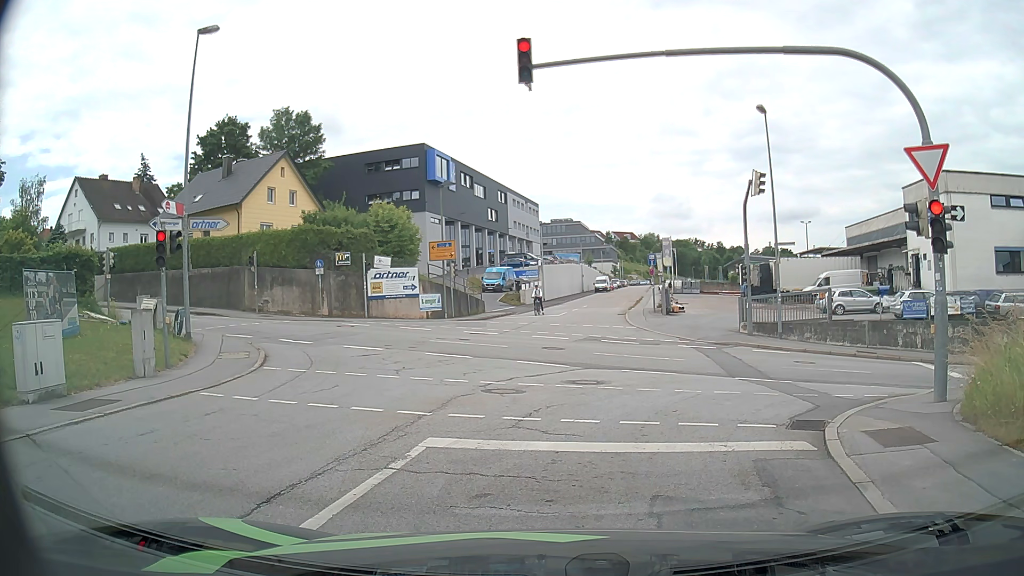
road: residential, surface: asphalt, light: Day
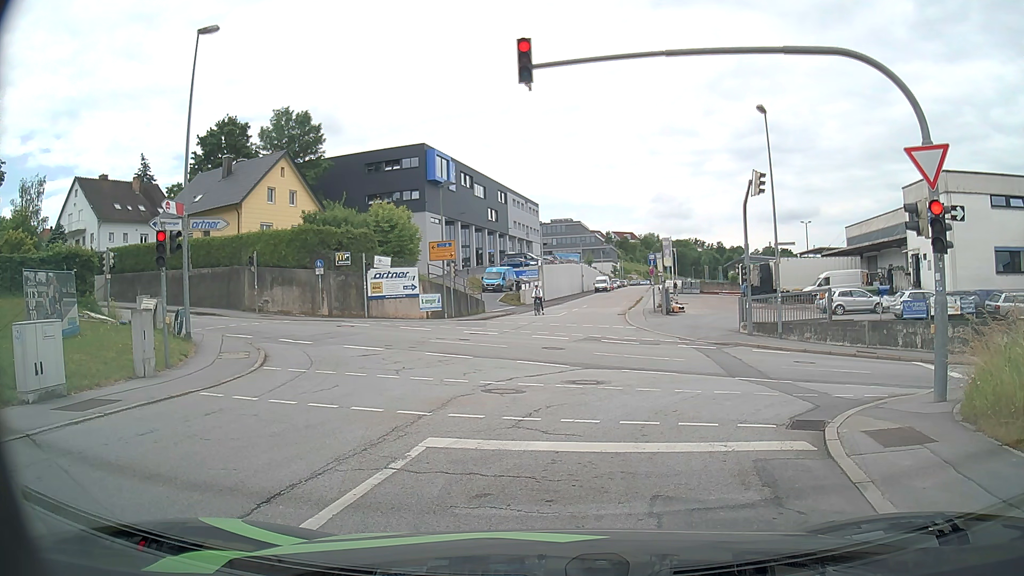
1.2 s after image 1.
(0.0, 0.0) m; 0°
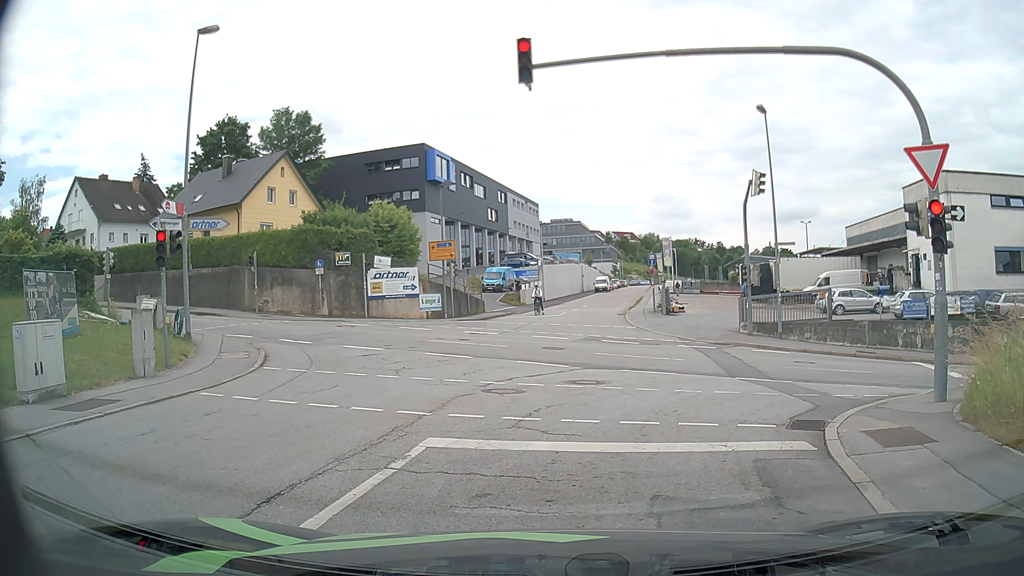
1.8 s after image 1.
(0.0, 0.0) m; 0°
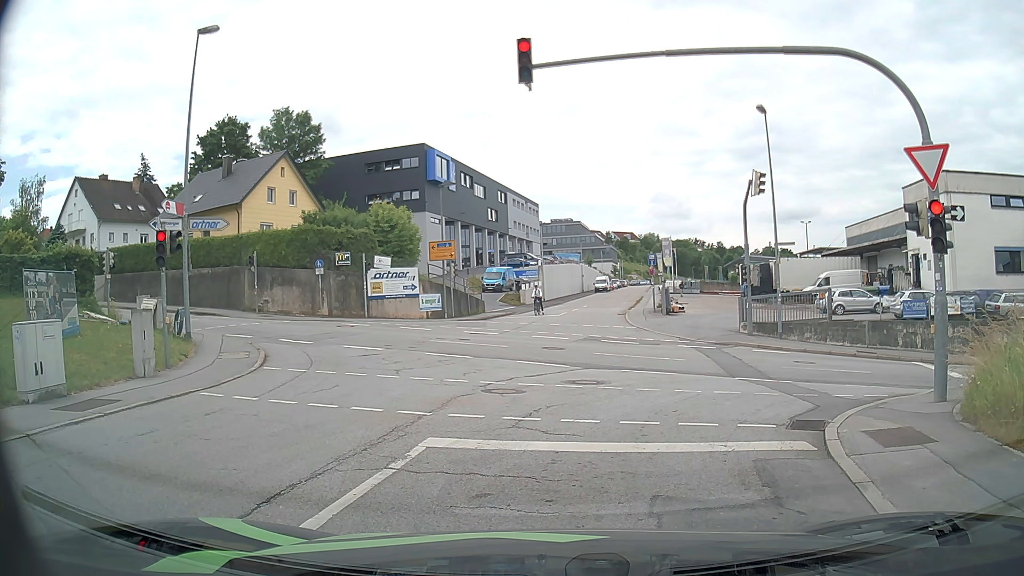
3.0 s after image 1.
(0.0, 0.0) m; 0°
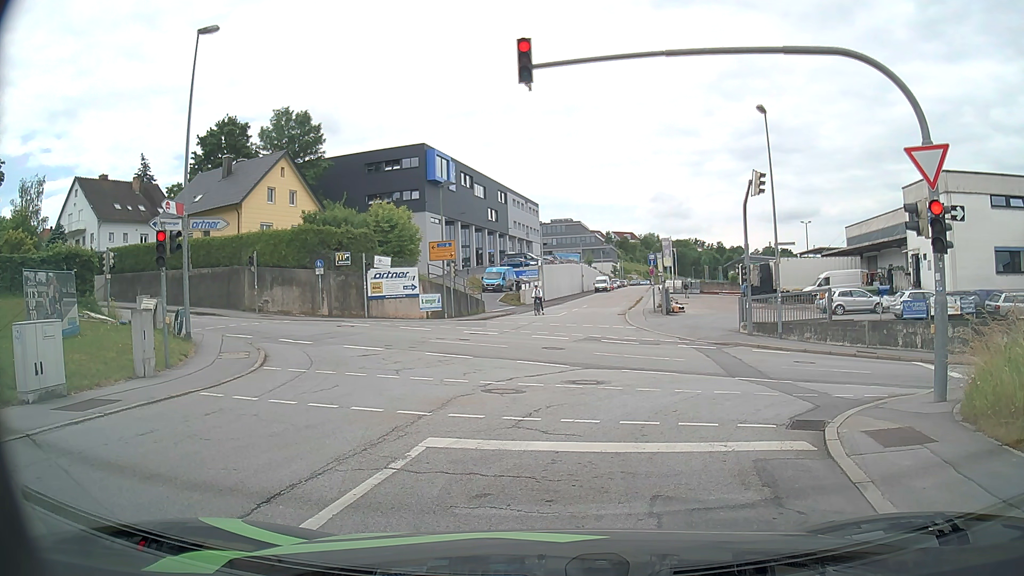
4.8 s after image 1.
(0.0, 0.0) m; 0°
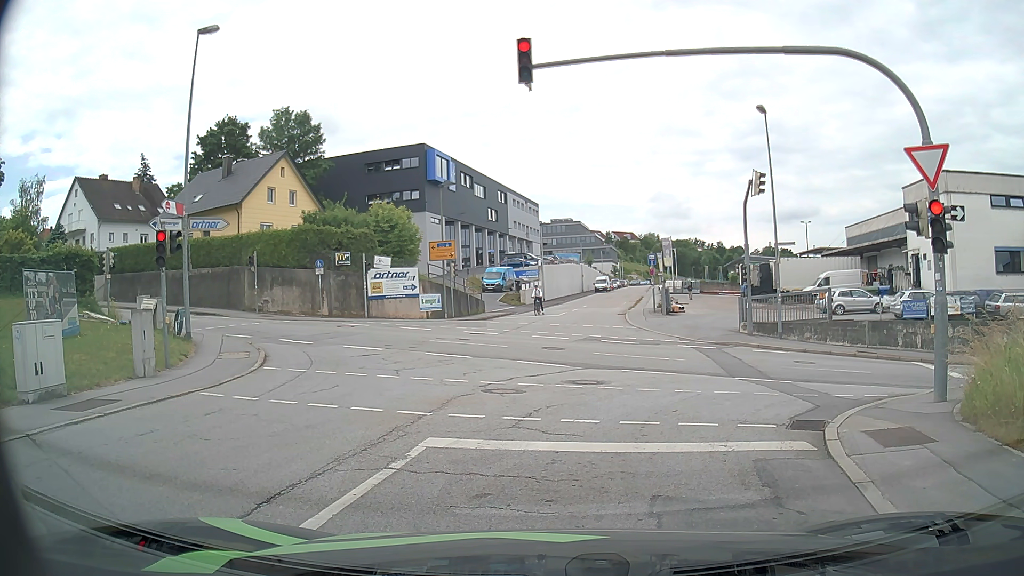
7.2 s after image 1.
(0.0, 0.0) m; 0°
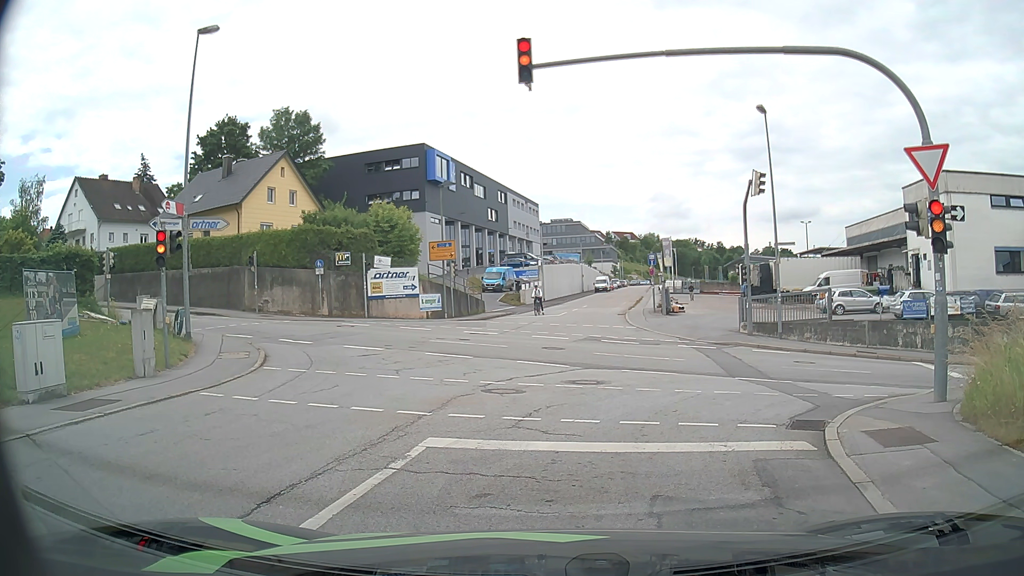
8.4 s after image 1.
(0.0, 0.0) m; 0°
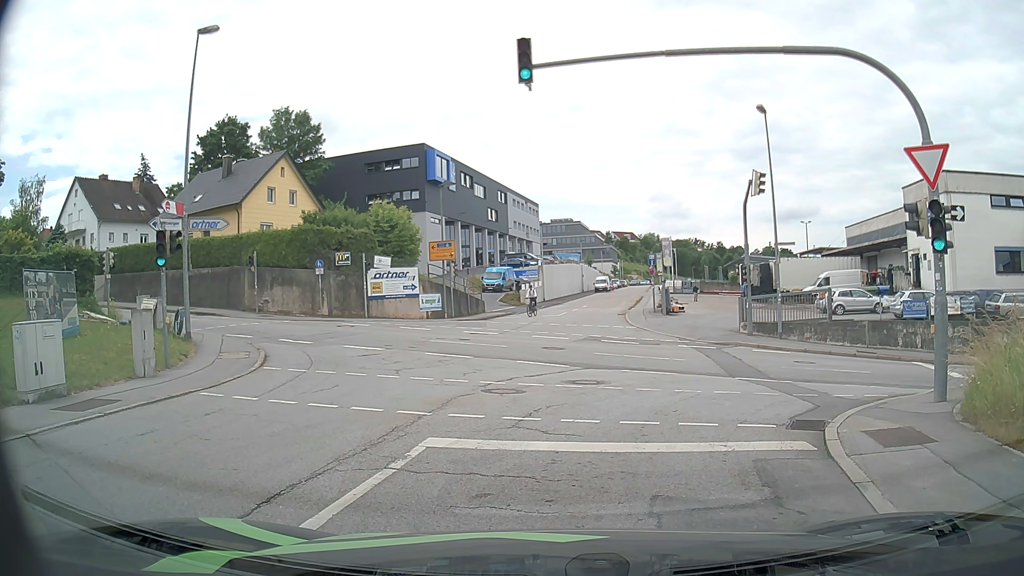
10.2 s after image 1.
(0.0, 0.0) m; 0°
